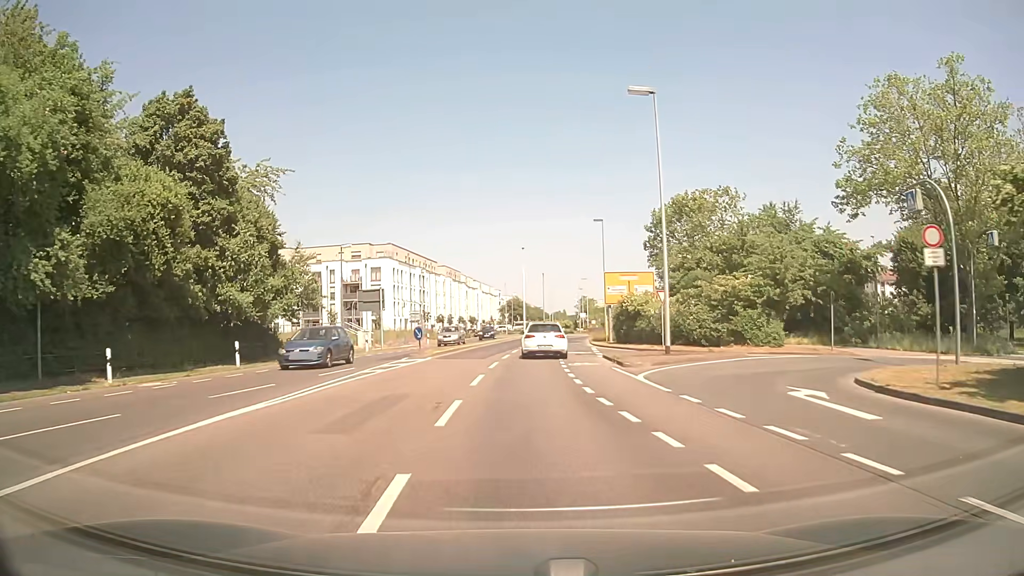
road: secondary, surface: asphalt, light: Day
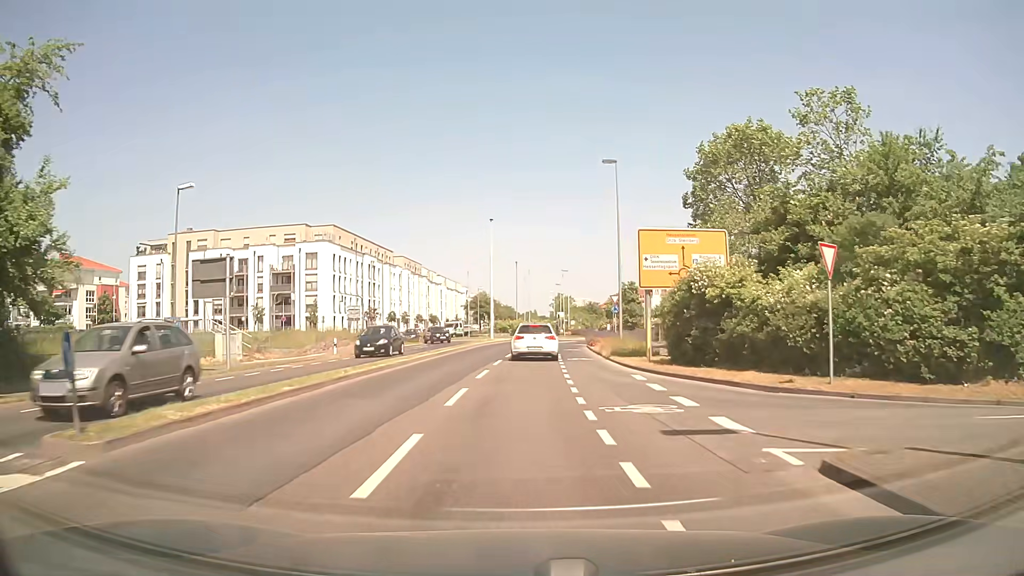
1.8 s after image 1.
(+0.3, +21.8) m; +2°
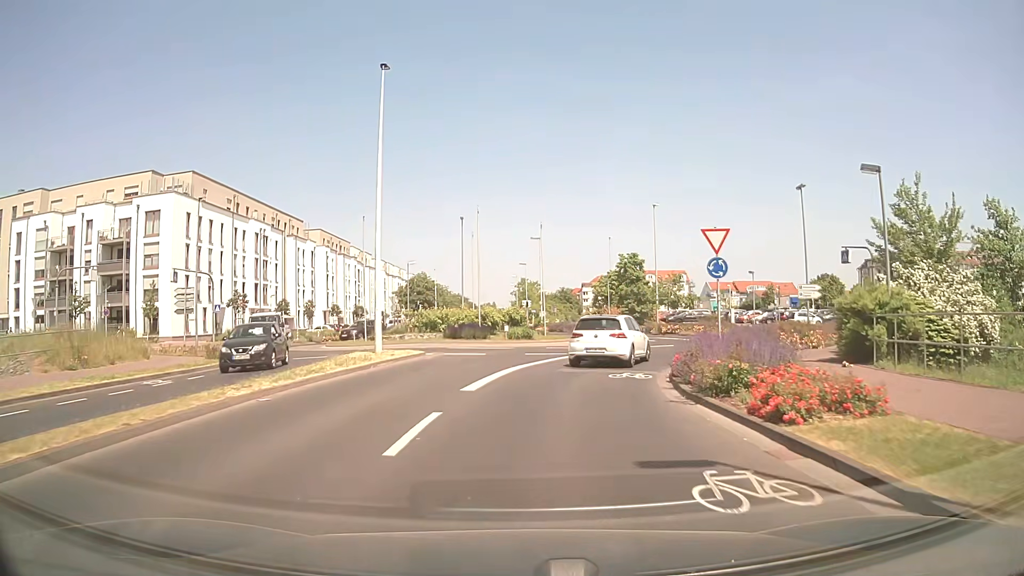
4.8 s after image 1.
(+1.2, +34.3) m; +4°
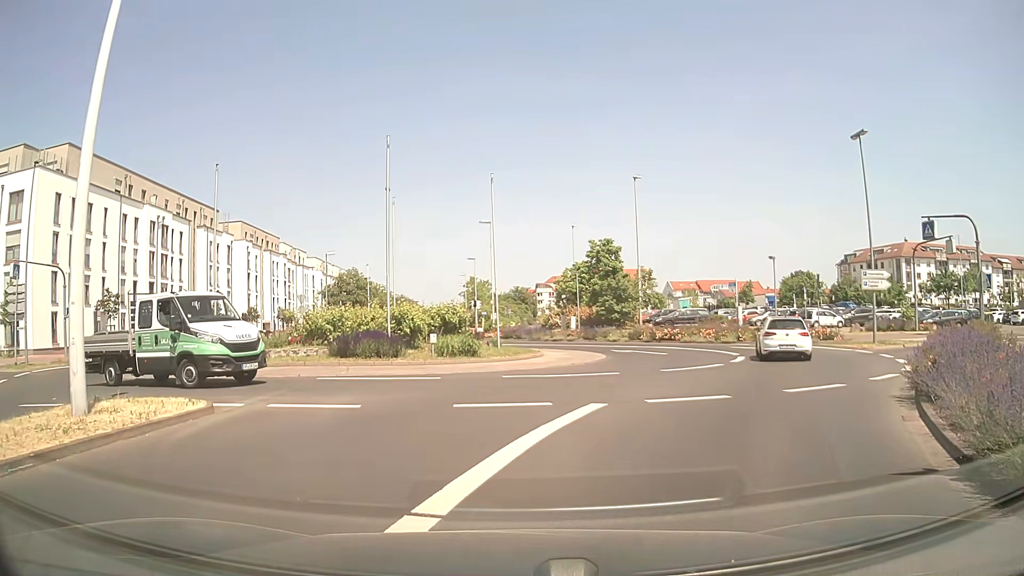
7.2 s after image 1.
(+0.3, +13.8) m; +2°
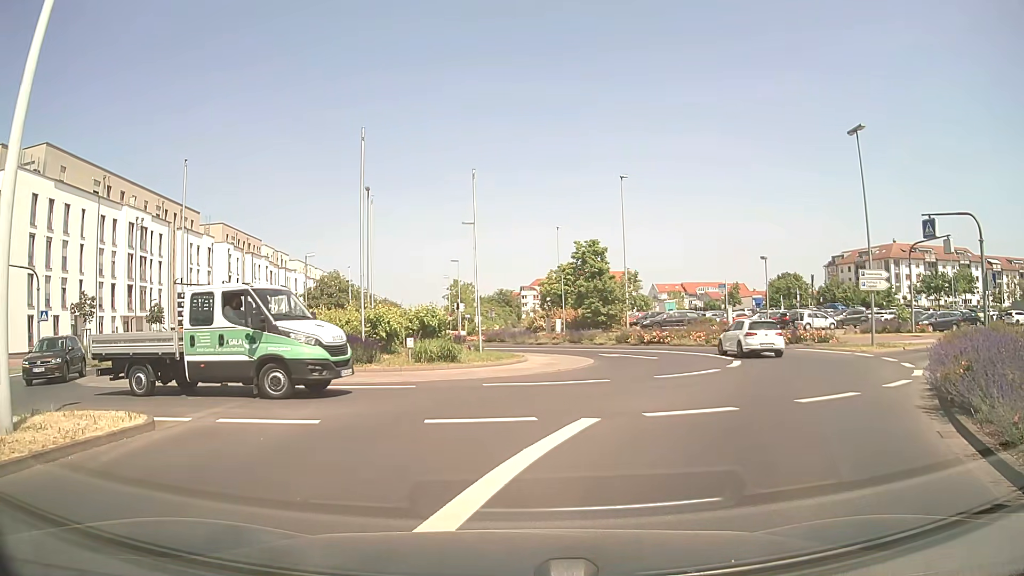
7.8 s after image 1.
(0.0, +1.3) m; +3°
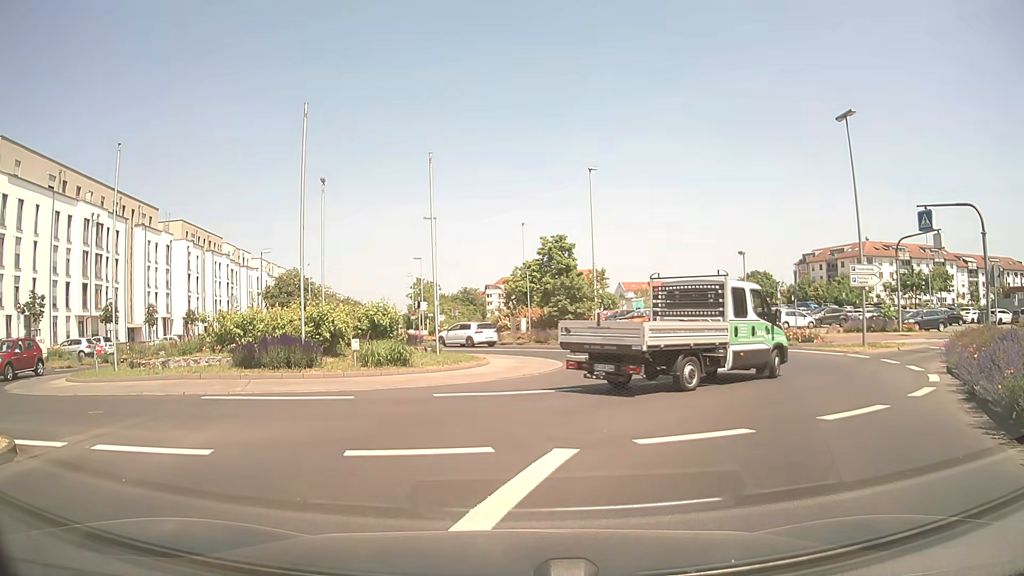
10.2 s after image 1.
(+0.1, +2.3) m; +2°
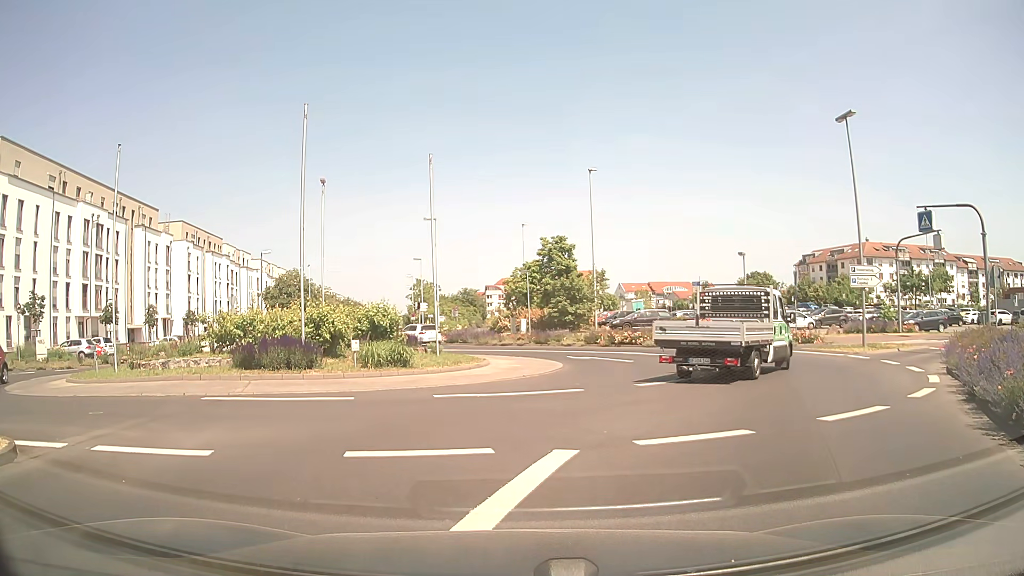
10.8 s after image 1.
(0.0, 0.0) m; 0°
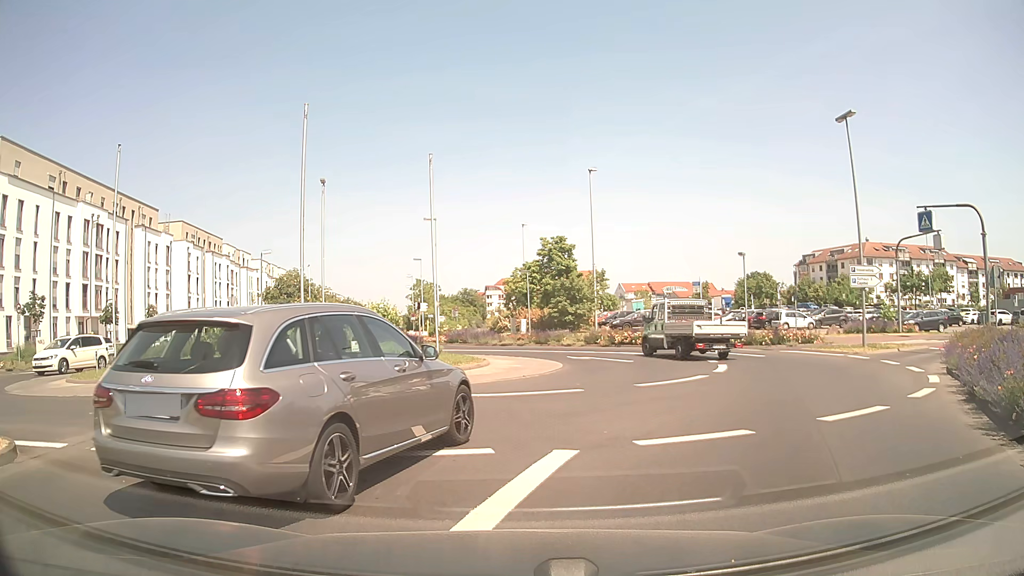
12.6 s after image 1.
(0.0, 0.0) m; 0°
(+3, +10) (+7, +19) (+8, +28) (+3, +37) (-4, +44) (-9, +52) (-12, +62) (-14, +72) (-16, +82) (-17, +91) m
